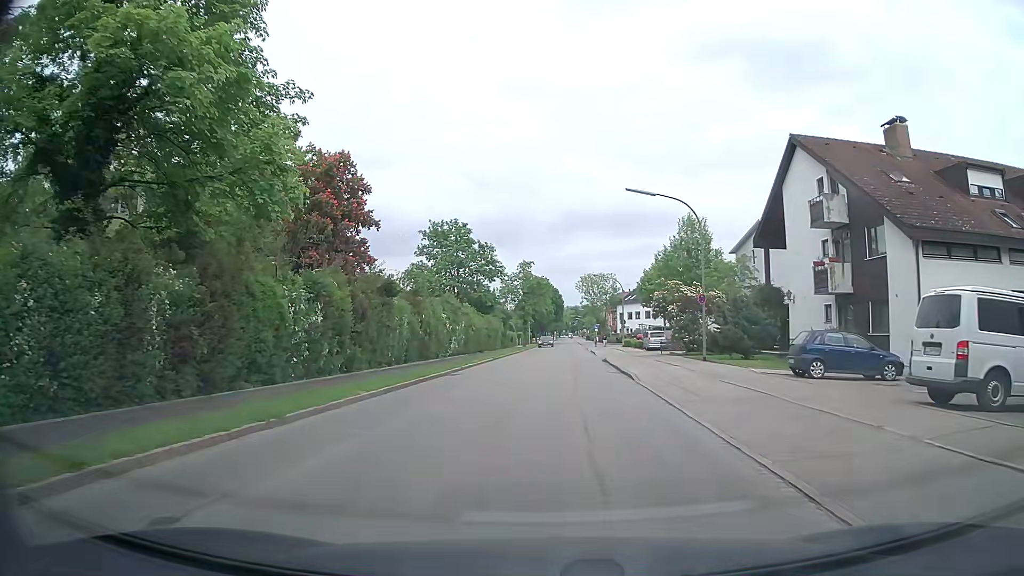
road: tertiary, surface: asphalt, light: Day
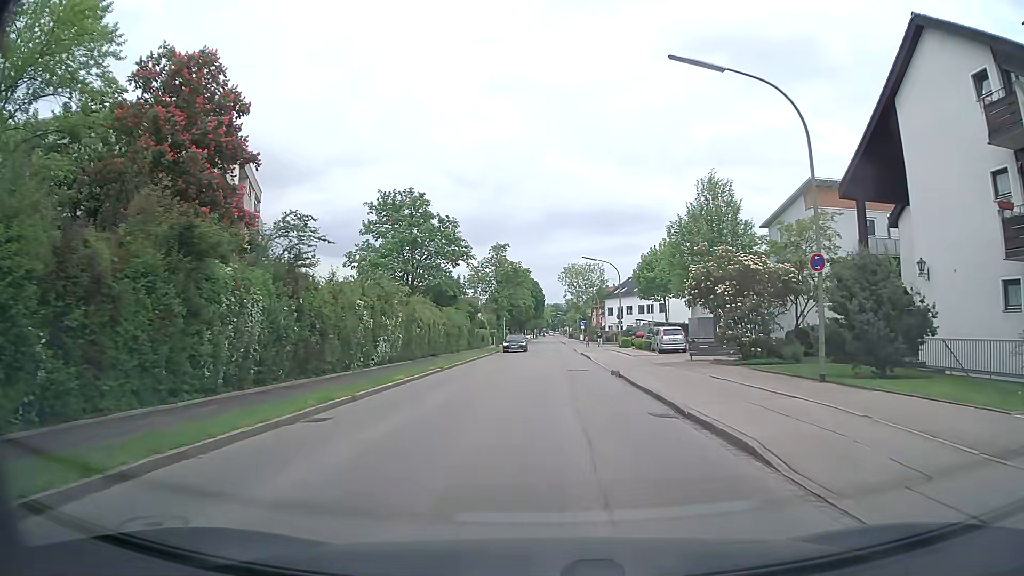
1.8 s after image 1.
(+0.1, +14.3) m; +1°
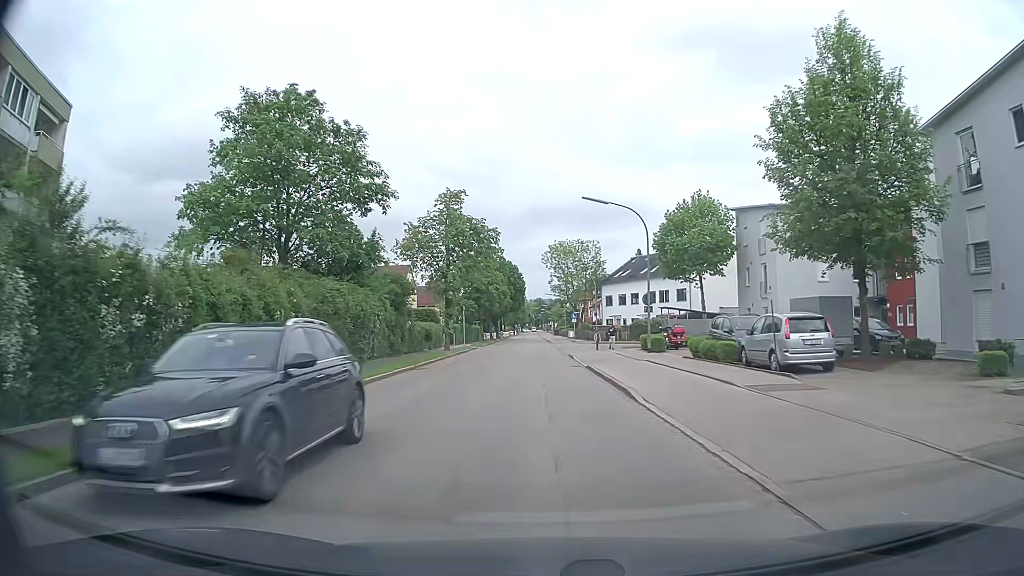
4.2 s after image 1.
(+0.6, +23.6) m; +2°
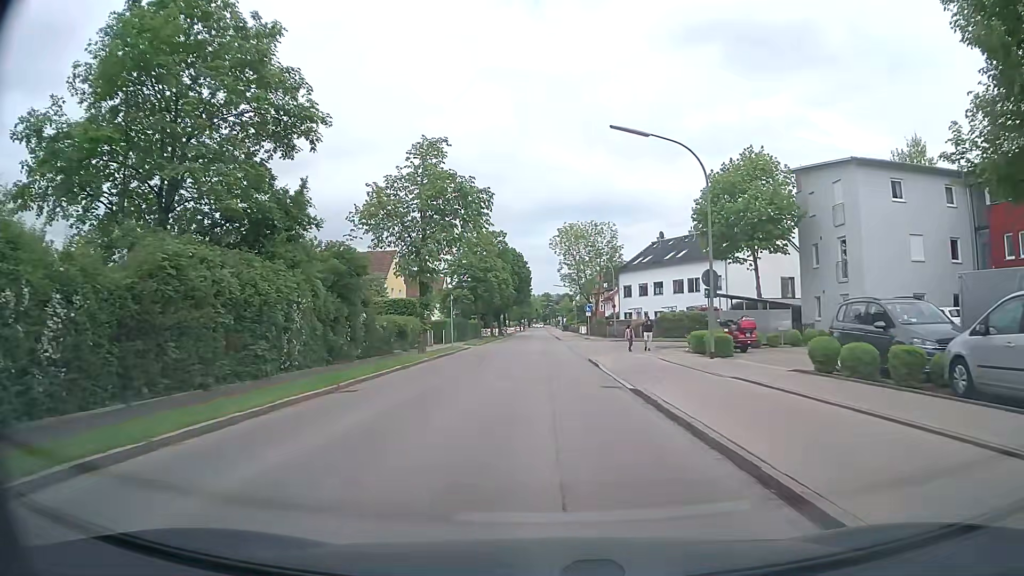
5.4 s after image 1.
(-0.1, +10.8) m; -1°
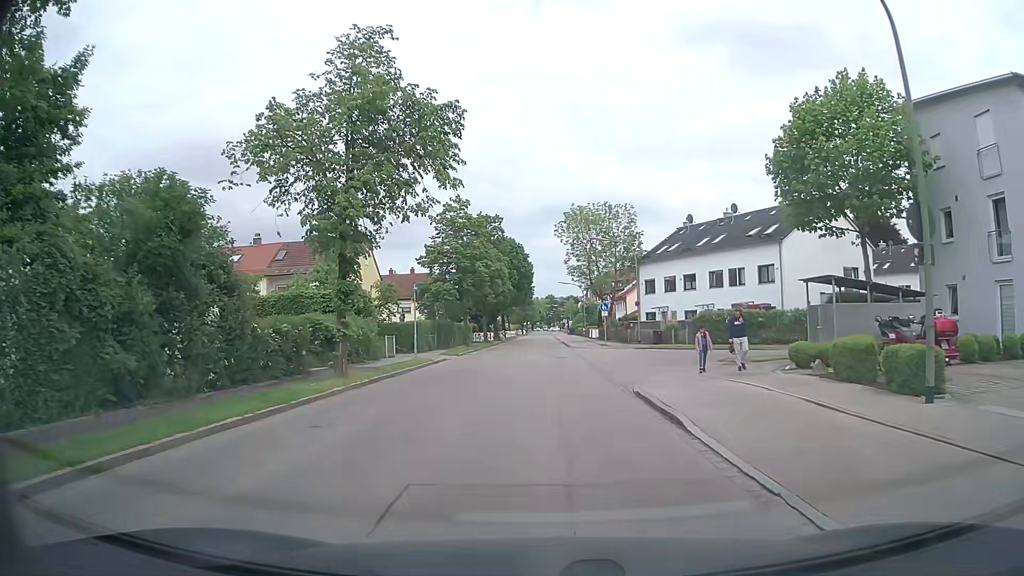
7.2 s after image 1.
(0.0, +12.6) m; 0°
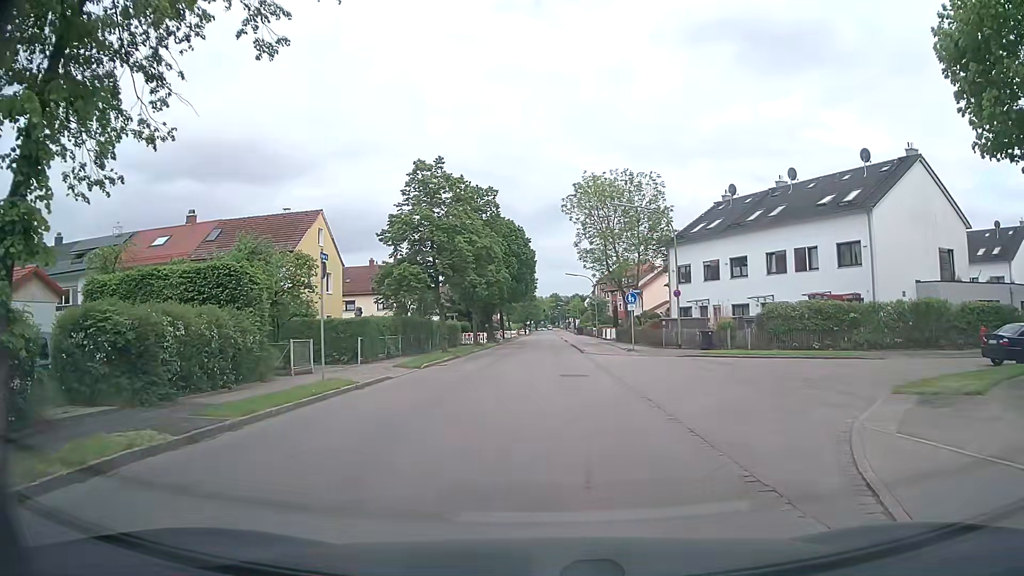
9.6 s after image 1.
(-0.1, +12.4) m; -1°
(0, +10) (0, +20) (0, +30) (0, +40) (0, +50) (0, +60) (0, +70) (0, +80) (0, +90) (+1, +100) m
